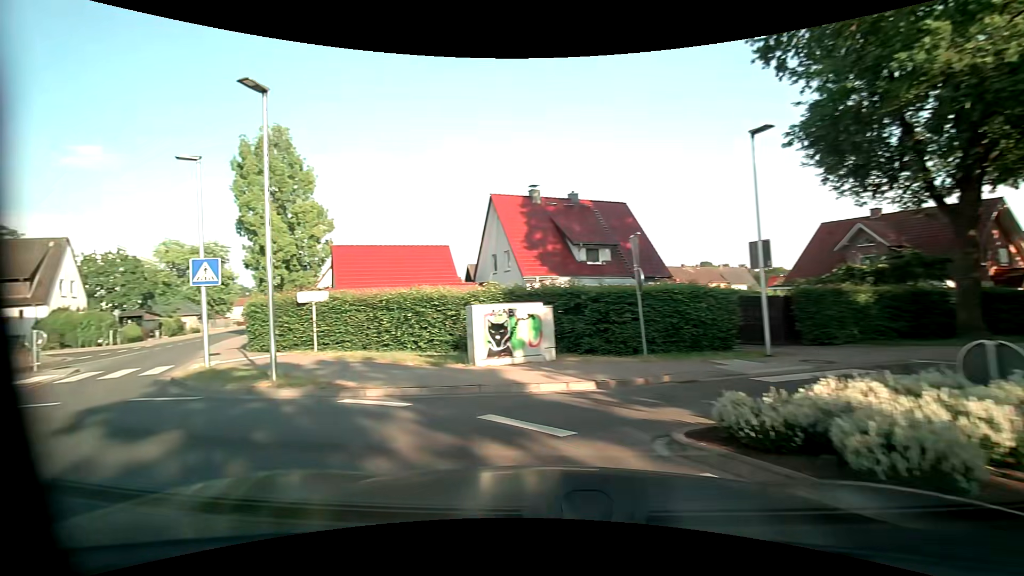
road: unclassified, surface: asphalt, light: Day
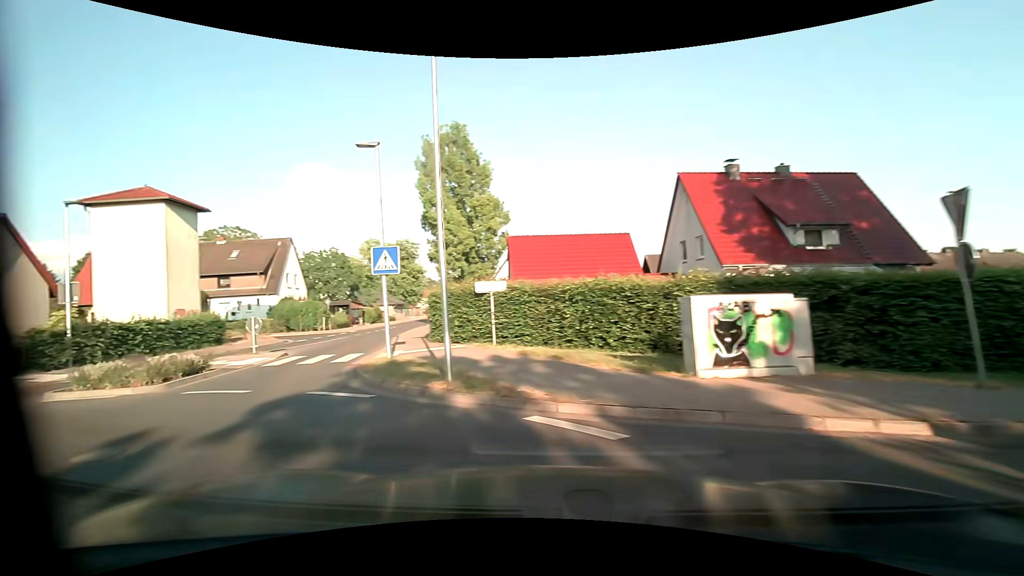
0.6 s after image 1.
(-0.4, +2.4) m; -20°
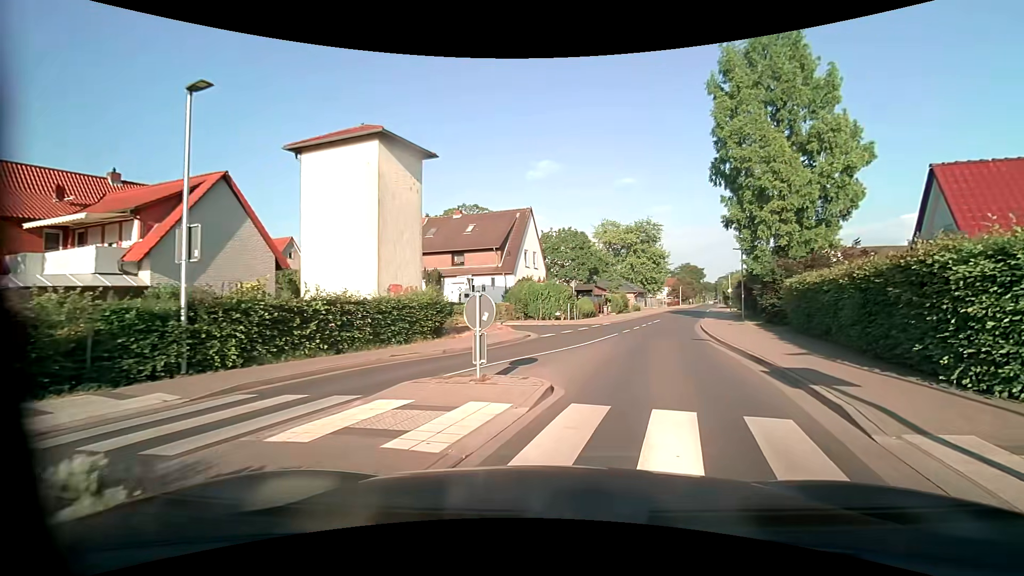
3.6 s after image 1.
(-5.6, +11.4) m; -24°
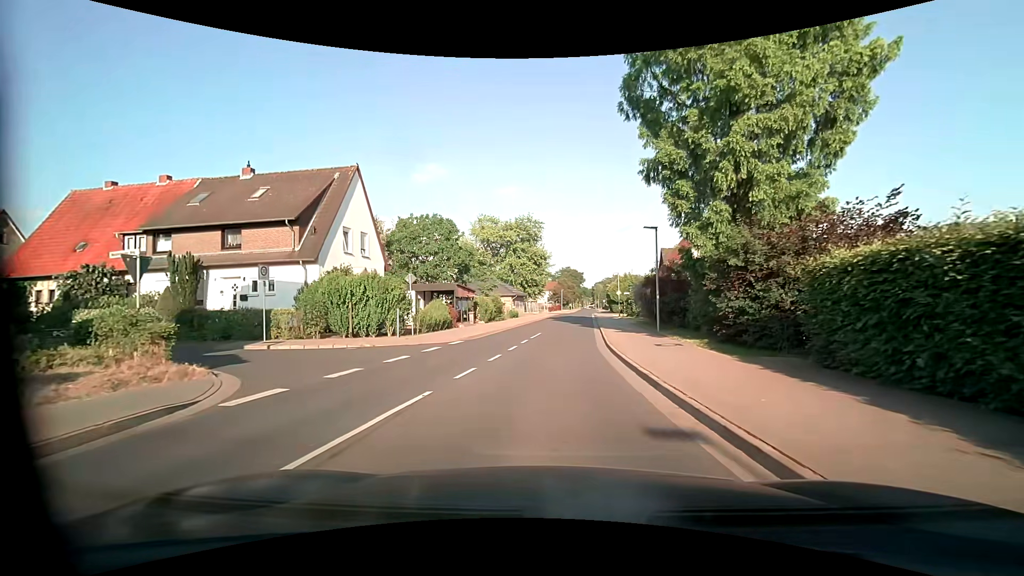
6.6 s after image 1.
(+2.6, +13.8) m; +13°
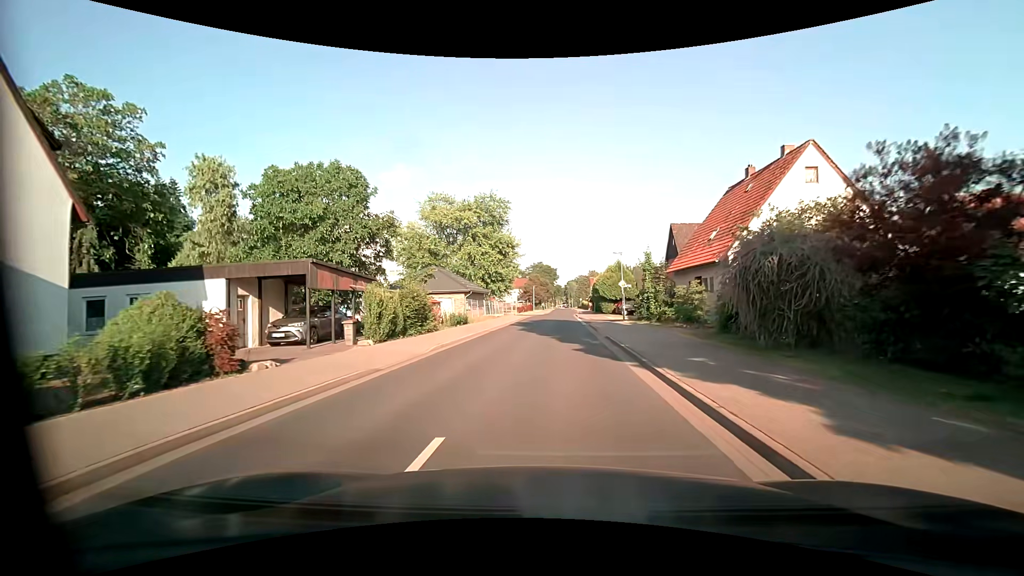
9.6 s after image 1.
(+0.6, +20.5) m; +3°
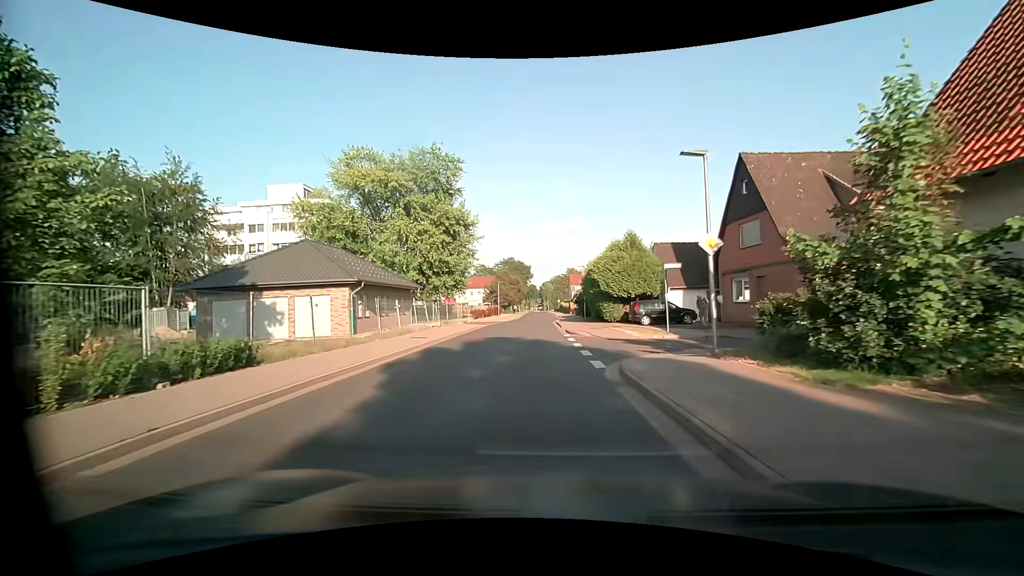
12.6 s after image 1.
(+1.0, +24.3) m; +3°
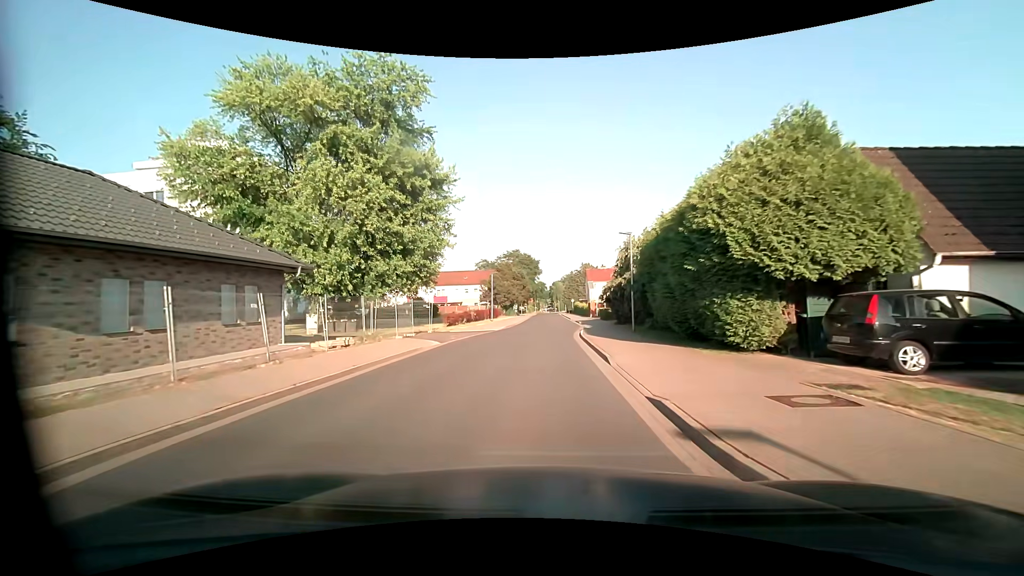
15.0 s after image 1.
(-0.4, +21.0) m; -2°
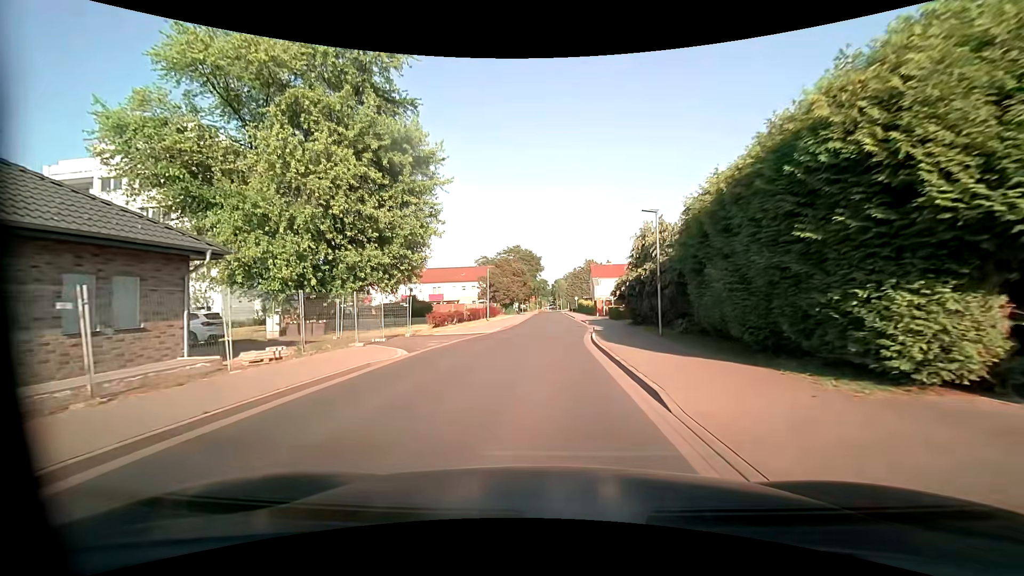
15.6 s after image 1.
(0.0, +5.4) m; -1°
(0, +10) (0, +20) (+1, +30) (+1, +40) (+2, +50) (+2, +60) (+2, +70) (+2, +80) (+3, +90) (+3, +100) m
